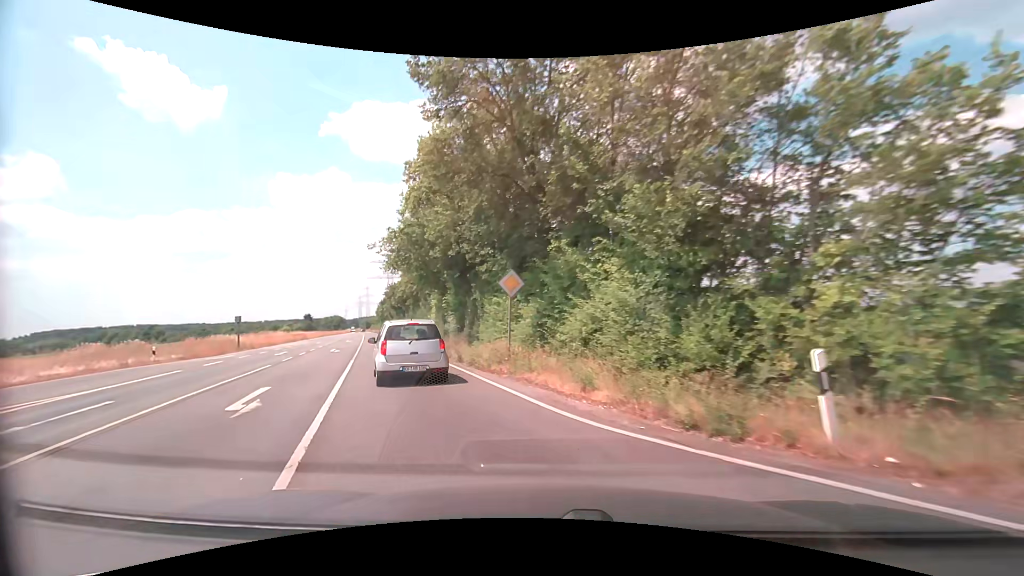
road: secondary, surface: asphalt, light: Day
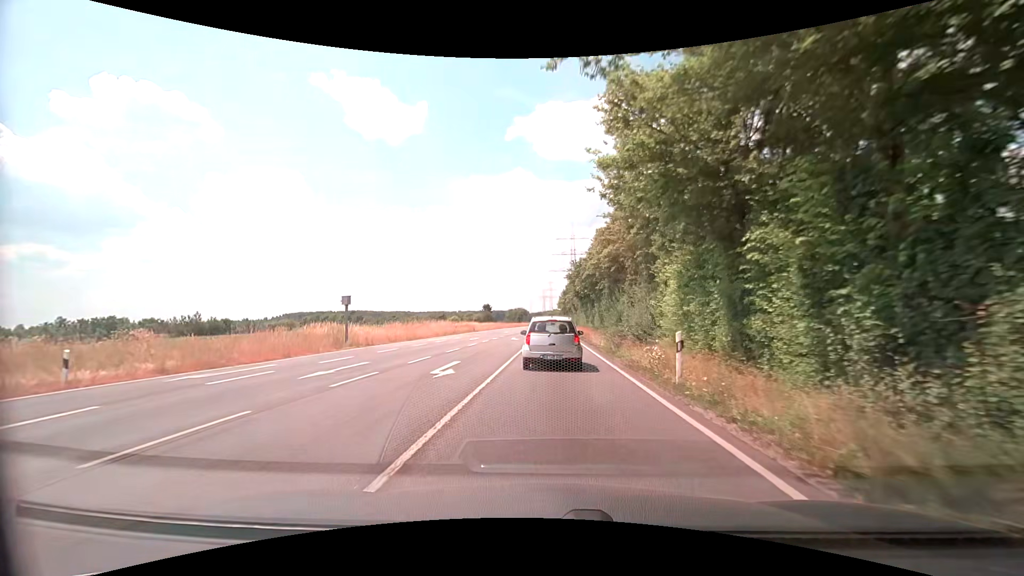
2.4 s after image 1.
(-6.4, +21.2) m; -21°
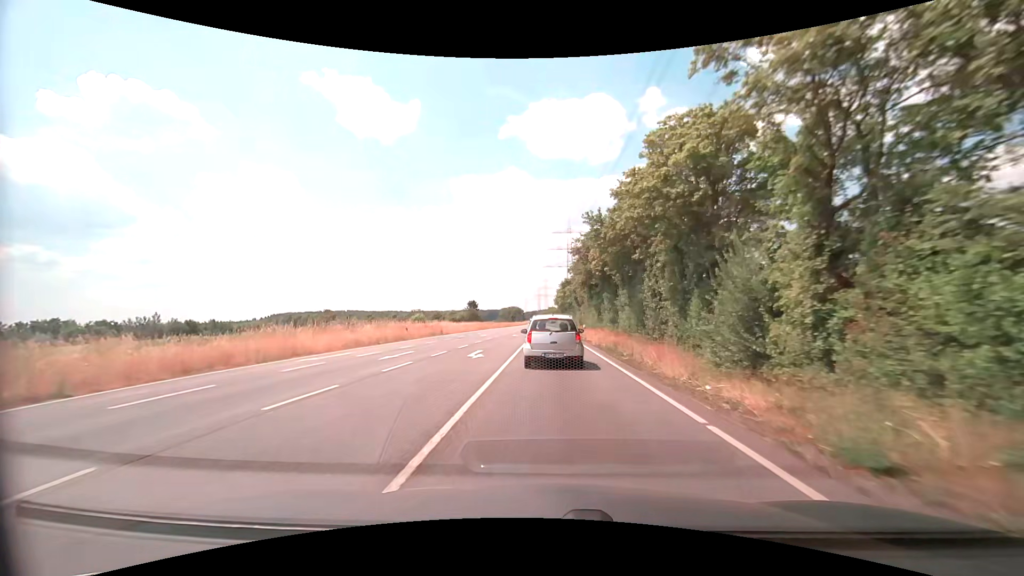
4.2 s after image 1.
(0.0, +21.1) m; 0°
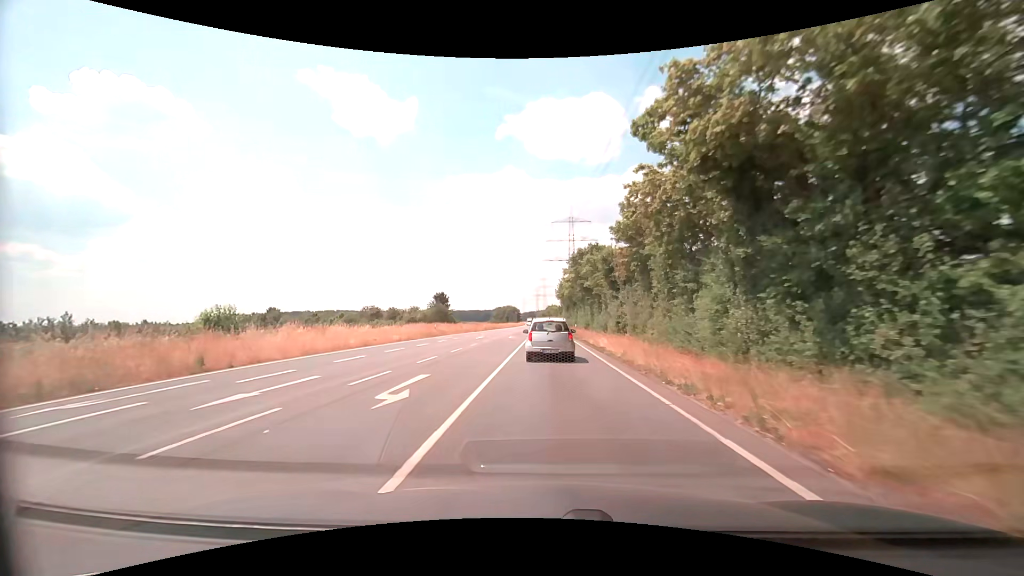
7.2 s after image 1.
(+0.1, +38.7) m; 0°
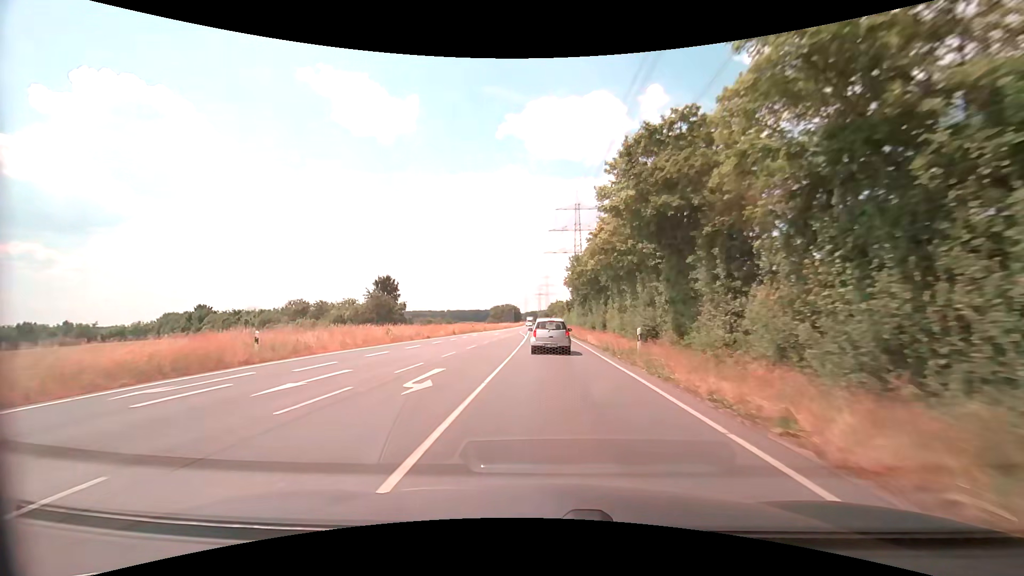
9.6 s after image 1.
(+0.1, +33.7) m; 0°
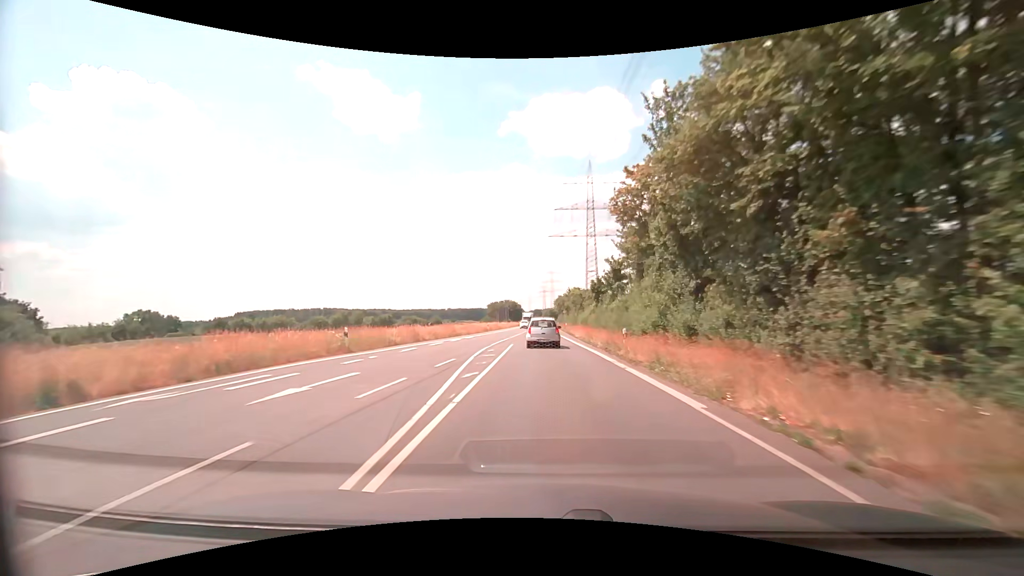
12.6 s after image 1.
(-0.1, +46.9) m; 0°
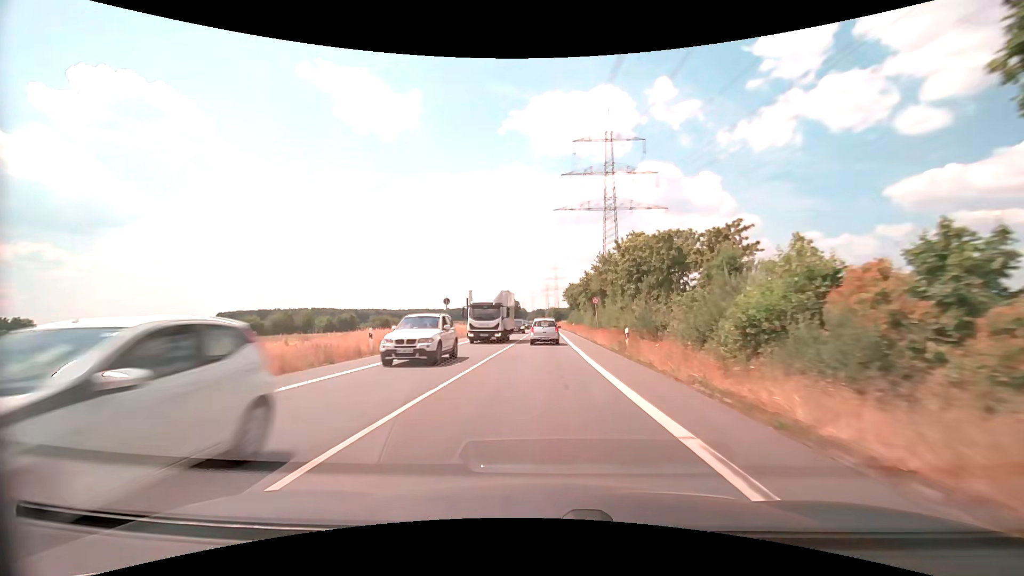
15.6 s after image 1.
(-0.2, +51.5) m; -1°
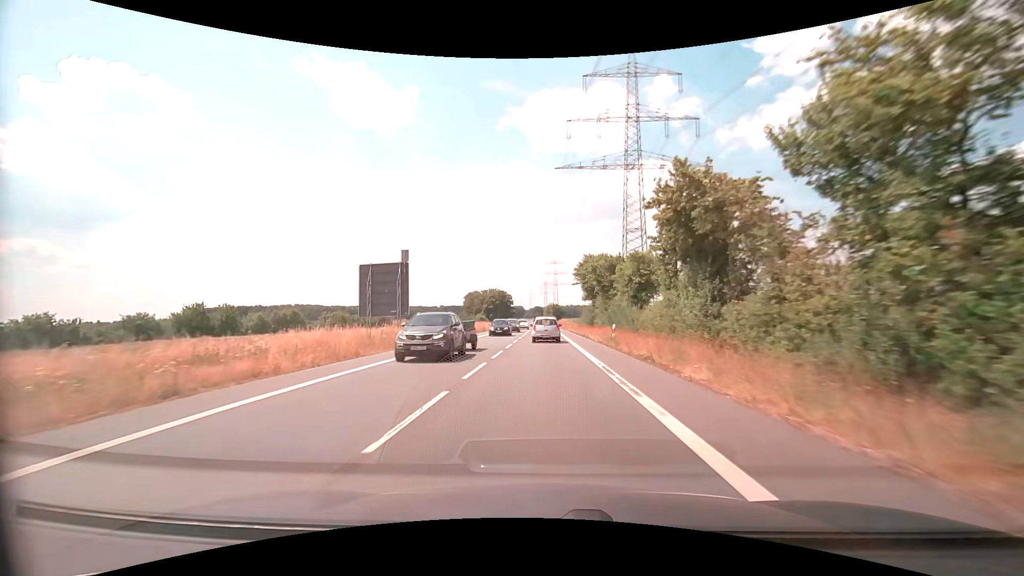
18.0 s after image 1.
(+0.2, +42.9) m; 0°
(0, +10) (0, +20) (0, +30) (0, +40) (0, +50) (0, +60) (0, +70) (0, +80) (0, +90) (0, +100) m
